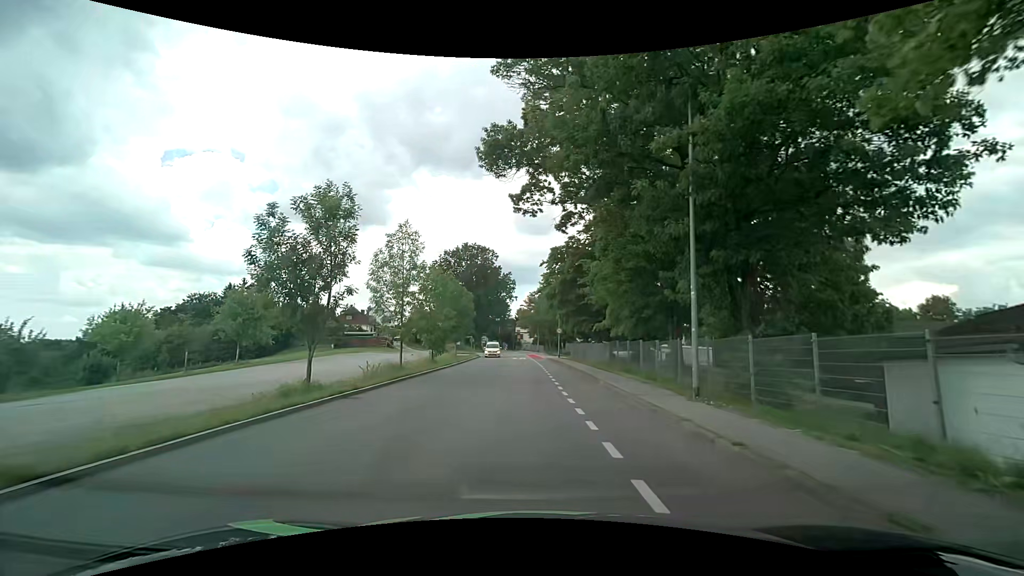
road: tertiary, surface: asphalt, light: Day
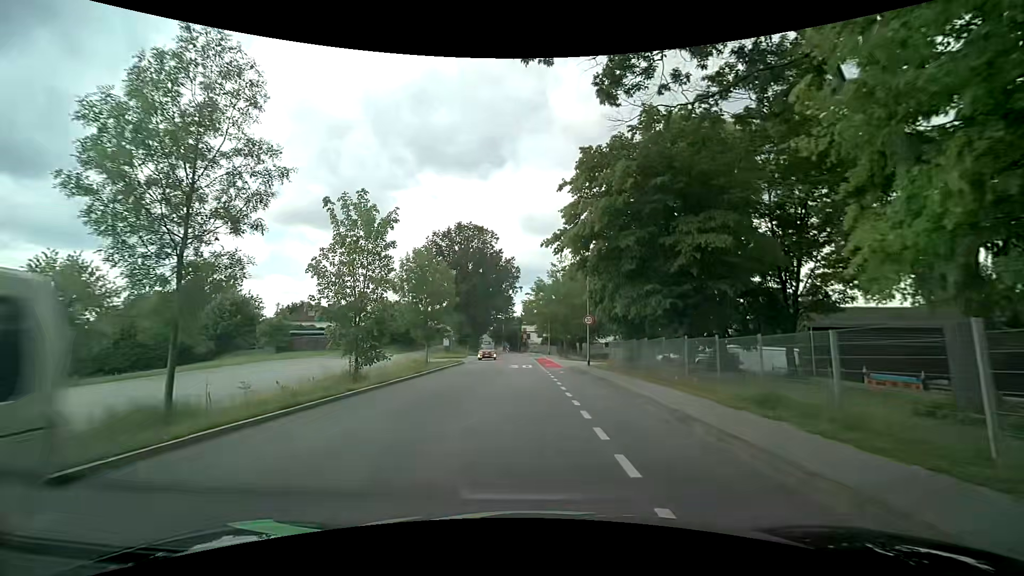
(-0.1, +21.0) m; -1°
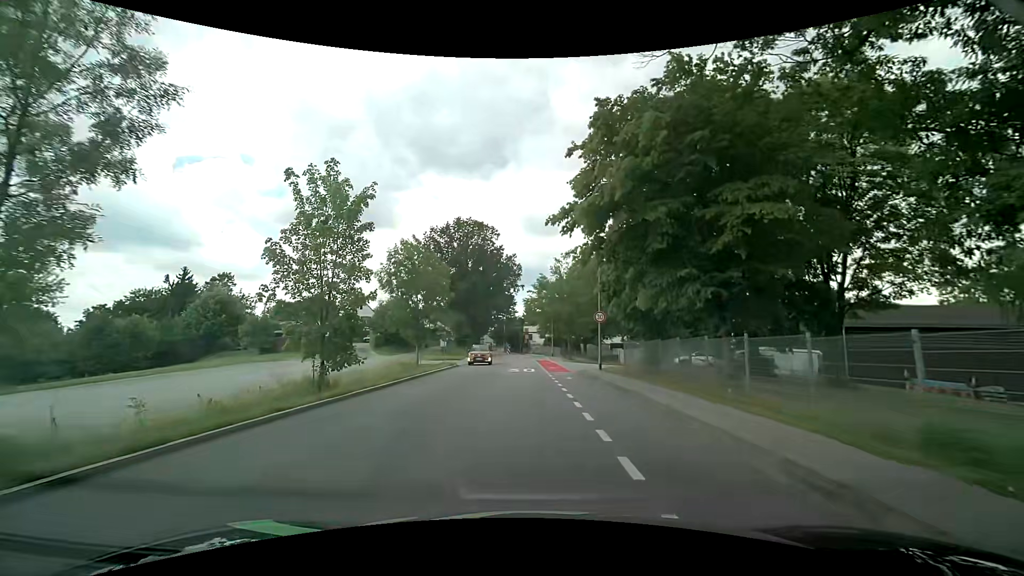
(0.0, +4.2) m; 0°
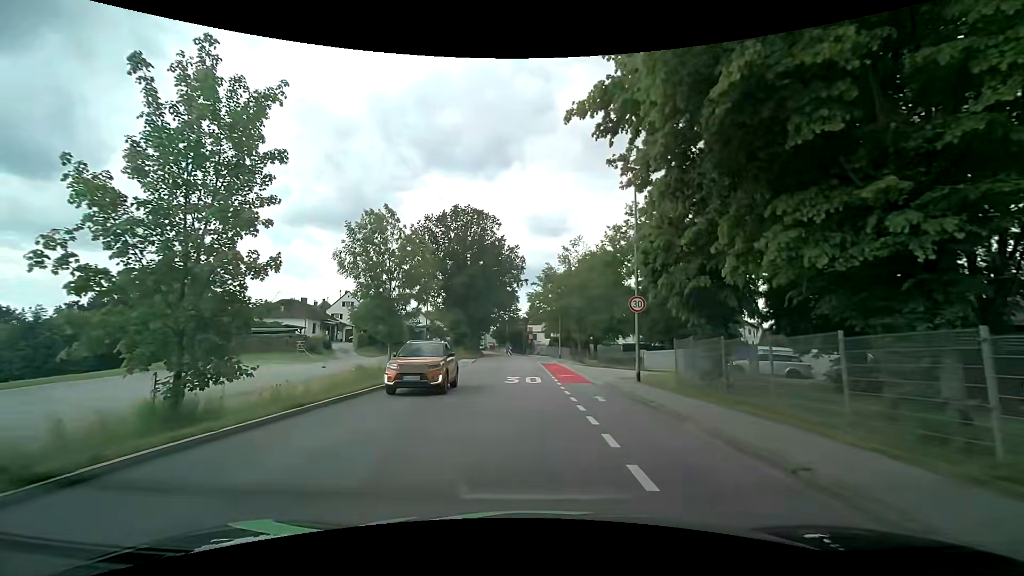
(-0.1, +8.4) m; -1°
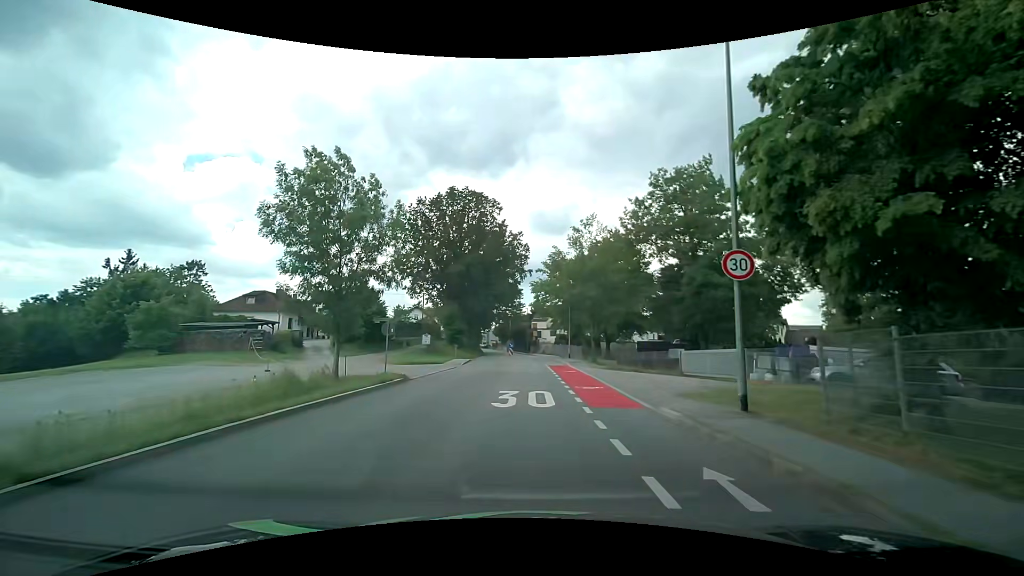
(-0.1, +8.5) m; 0°
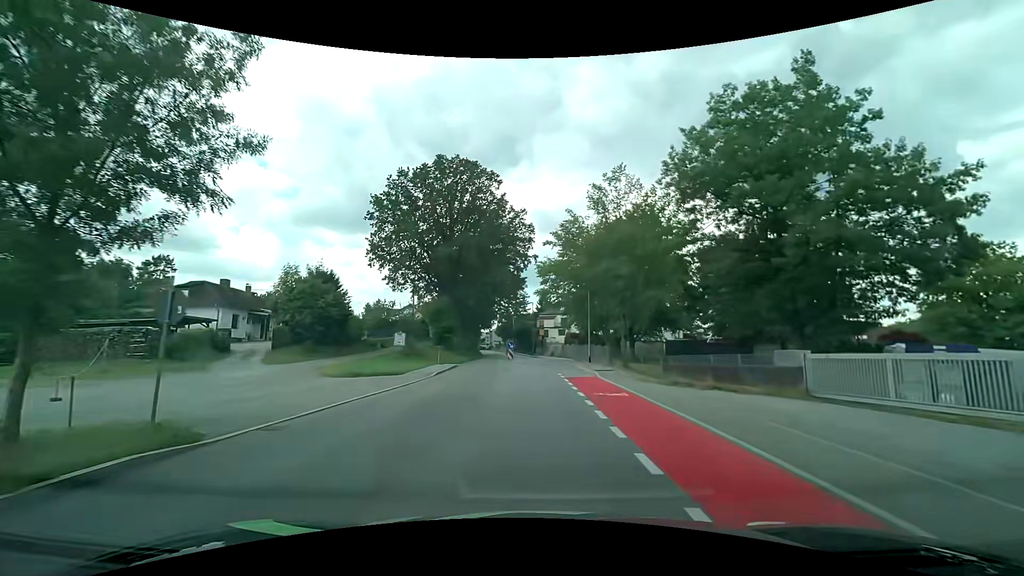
(-0.1, +13.0) m; 0°
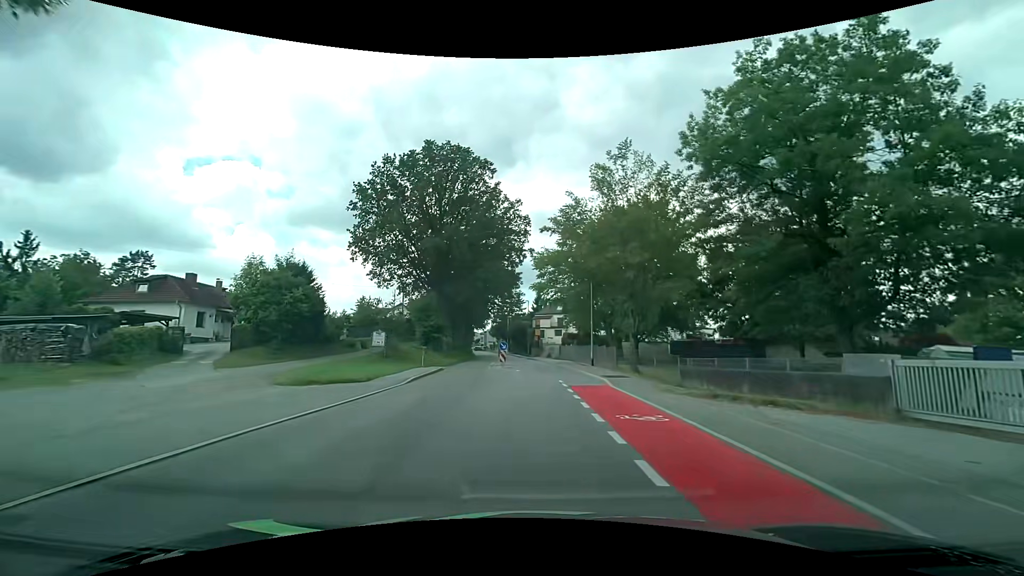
(0.0, +4.4) m; 0°
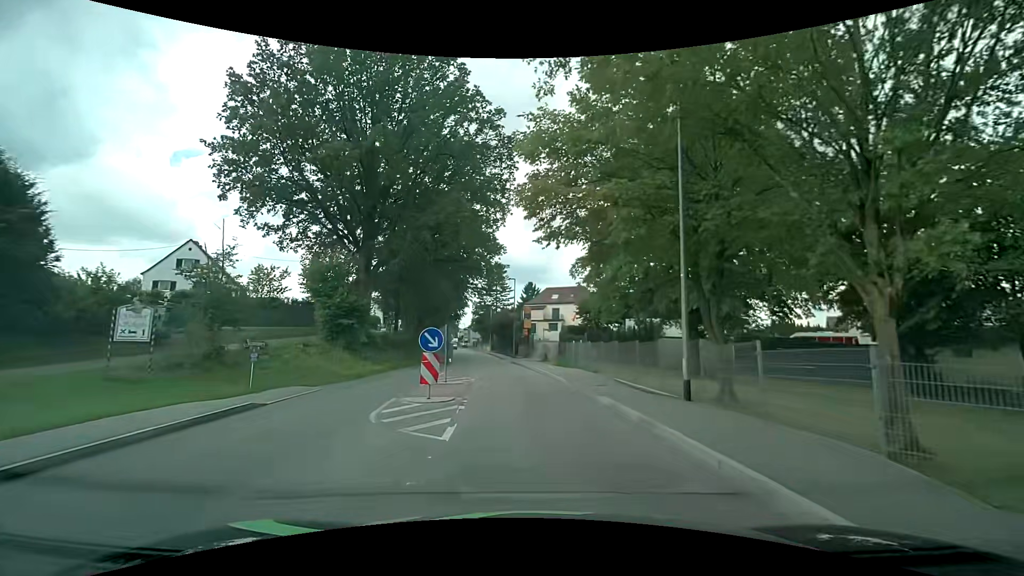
(+0.3, +21.8) m; +1°
(0, +10) (0, +20) (-1, +30) (-2, +40) (-4, +50) (-5, +60) (-6, +70) (-7, +80) (-9, +89) (-10, +99) m
